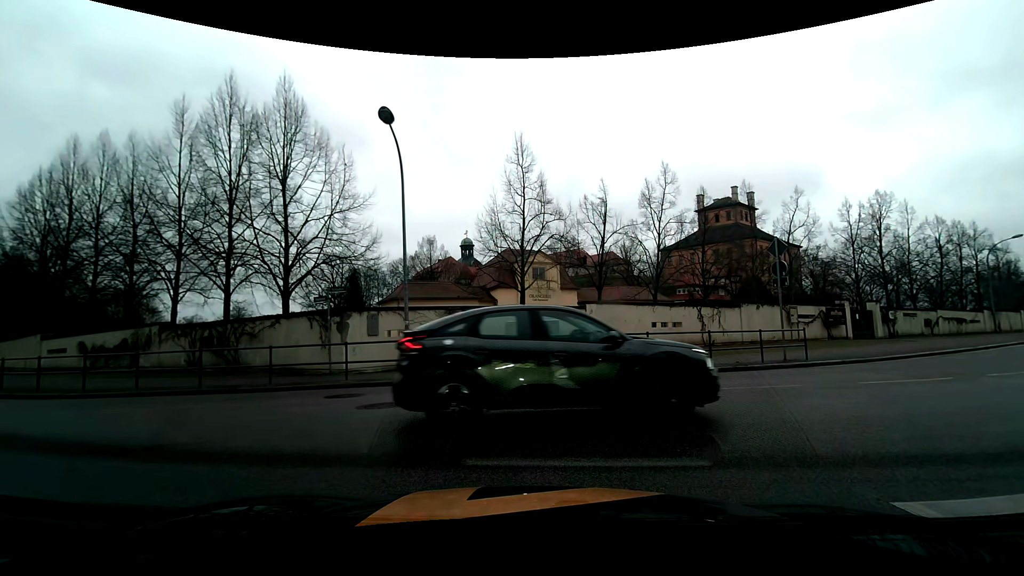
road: residential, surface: asphalt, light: Day
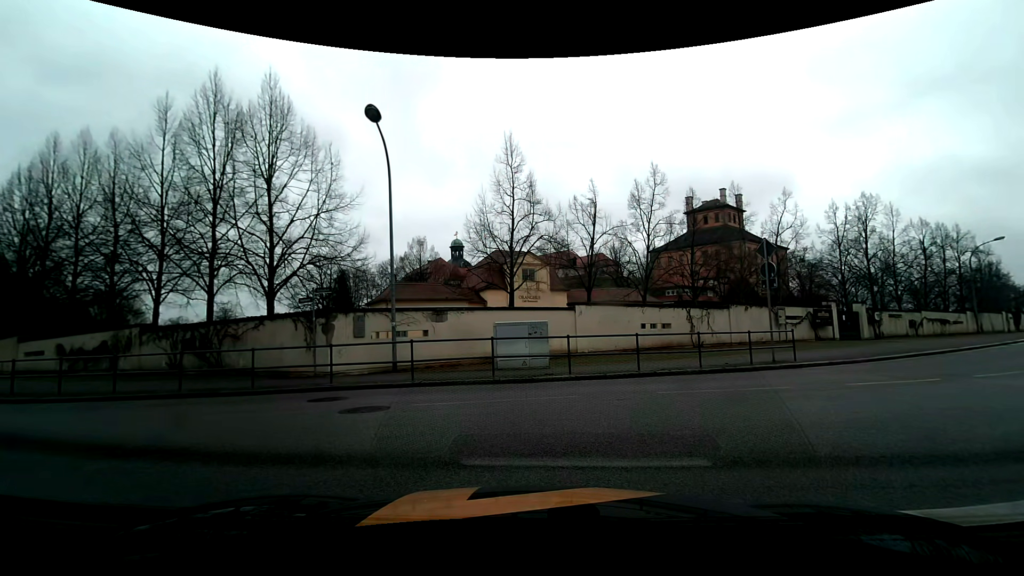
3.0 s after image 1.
(0.0, +0.2) m; 0°
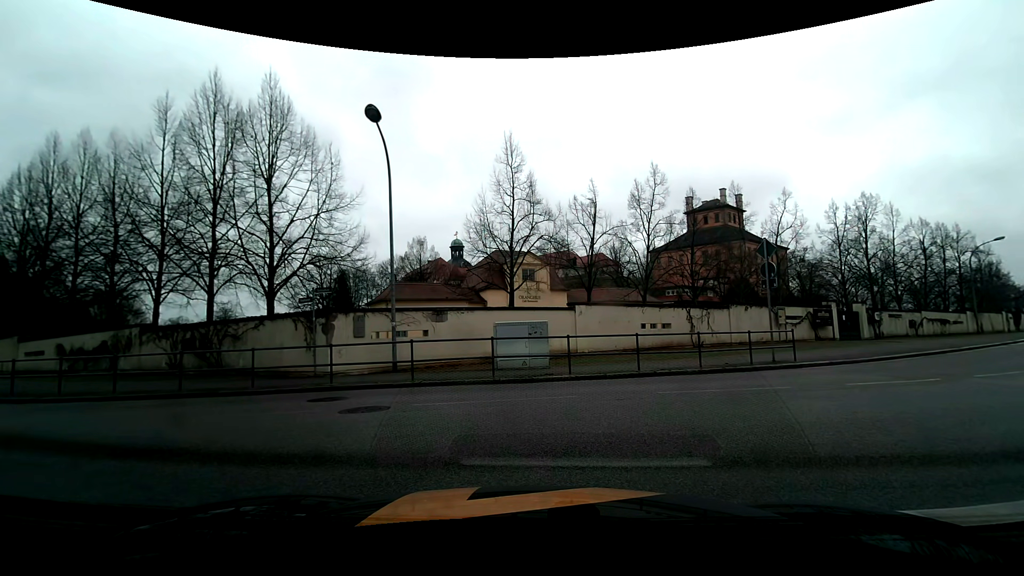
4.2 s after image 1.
(0.0, 0.0) m; 0°
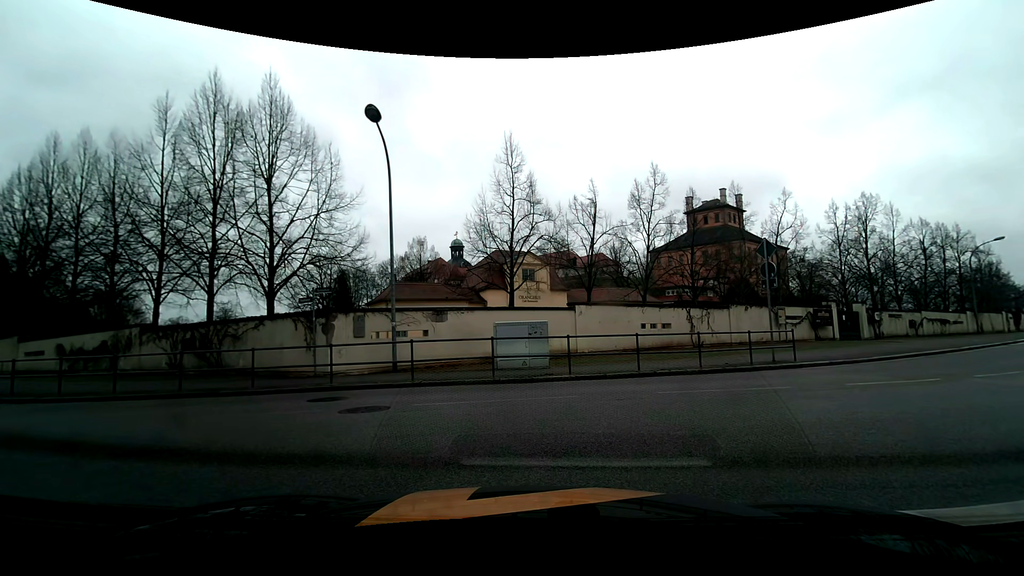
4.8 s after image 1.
(0.0, 0.0) m; 0°
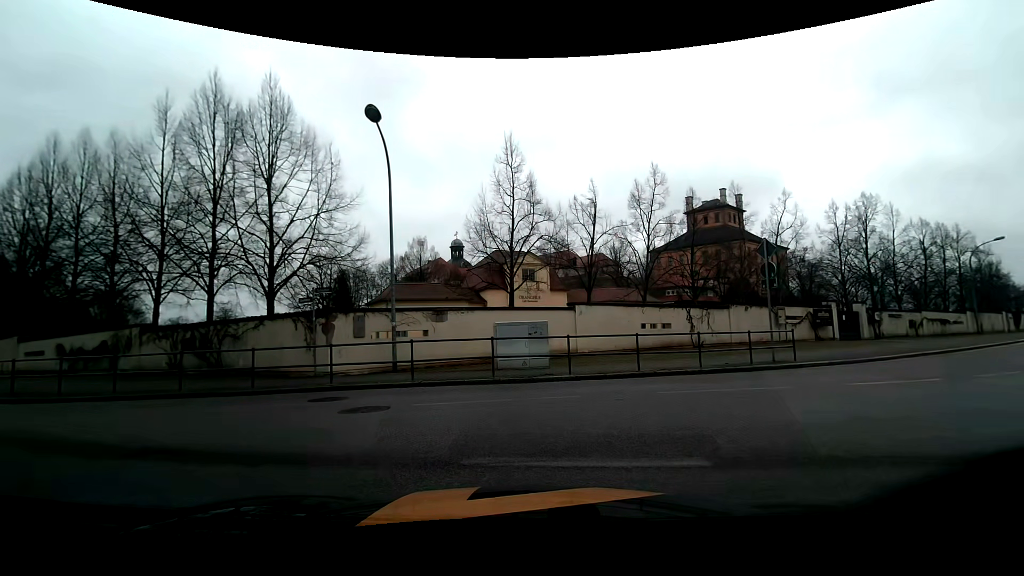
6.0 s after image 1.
(0.0, 0.0) m; 0°
